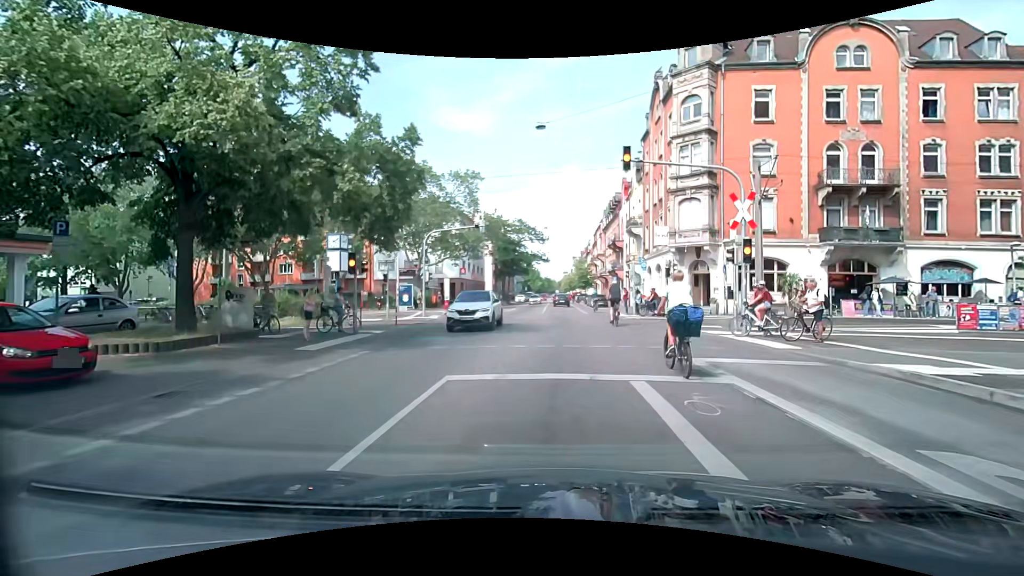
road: secondary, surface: asphalt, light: Day
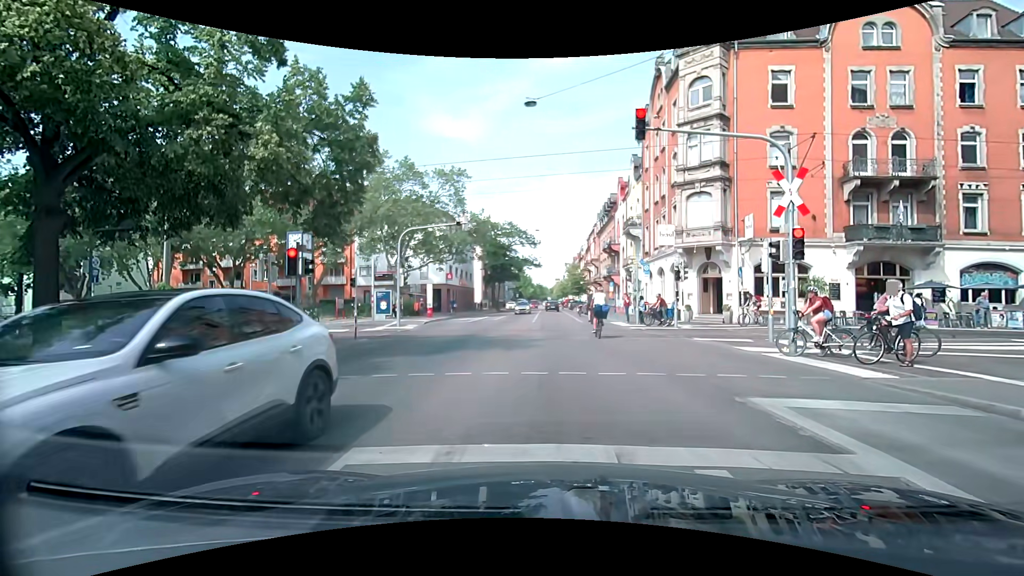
(-0.1, +3.3) m; -2°
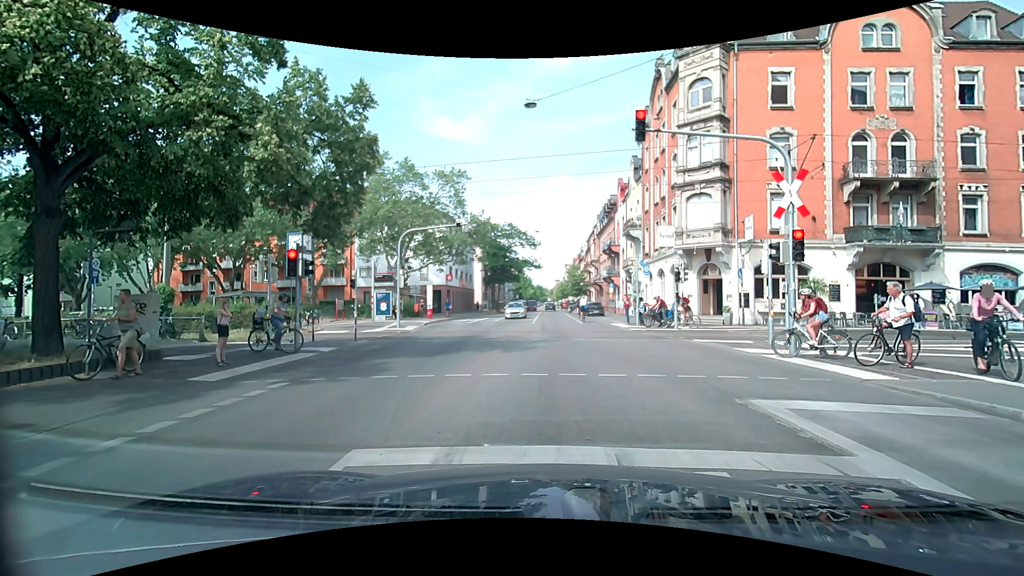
(0.0, +0.1) m; 0°
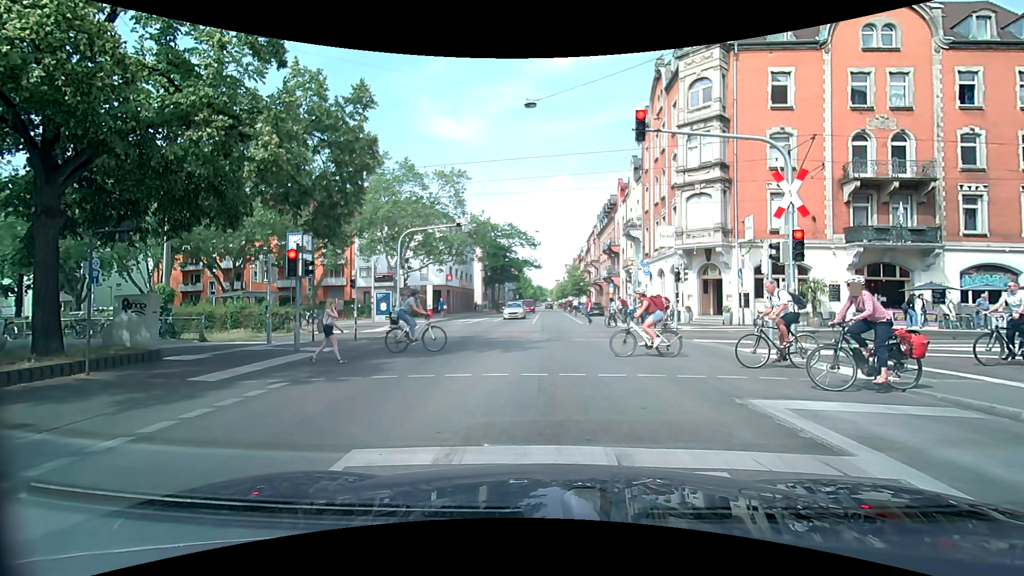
(0.0, 0.0) m; 0°
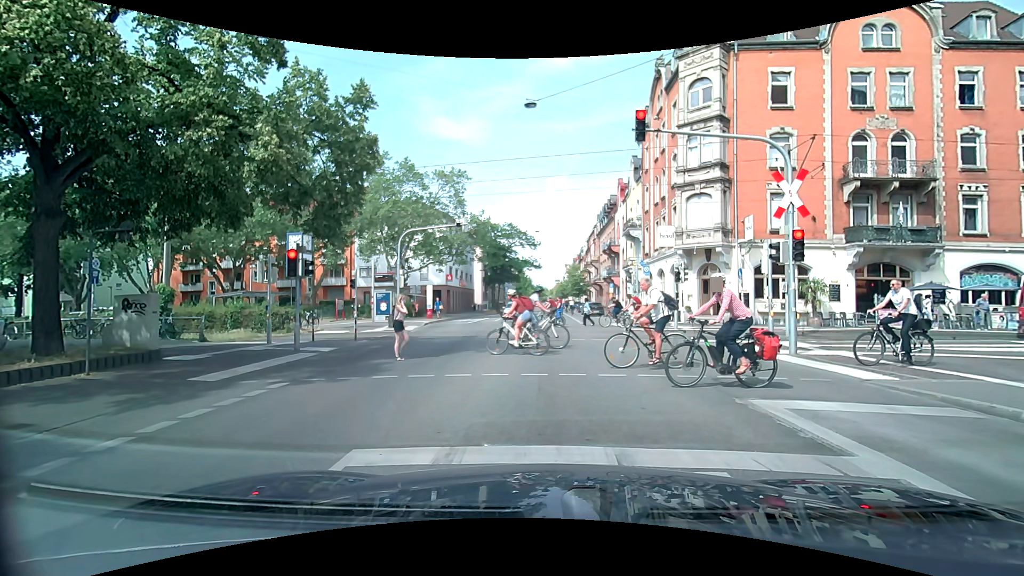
(0.0, 0.0) m; 0°
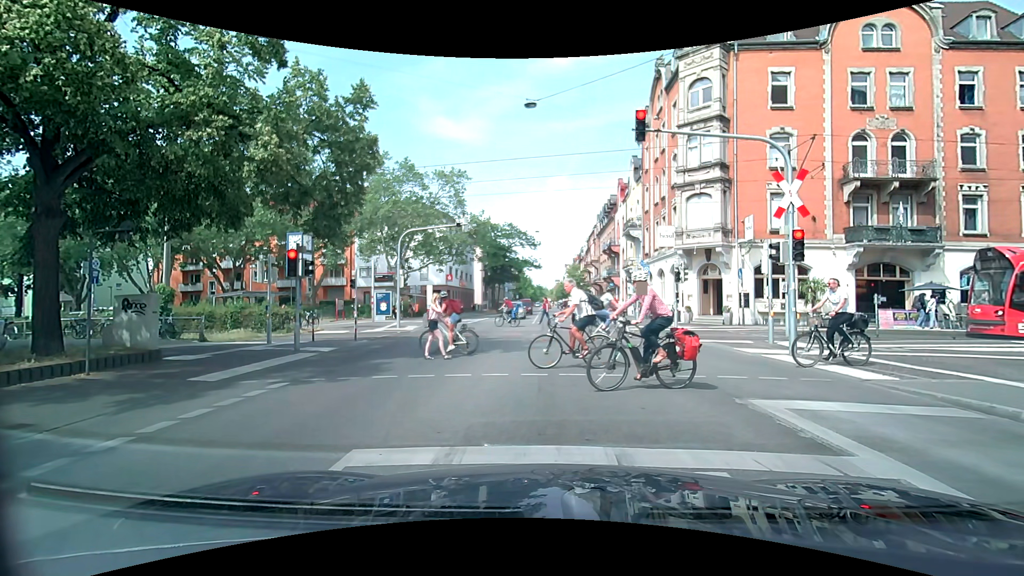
(0.0, 0.0) m; 0°
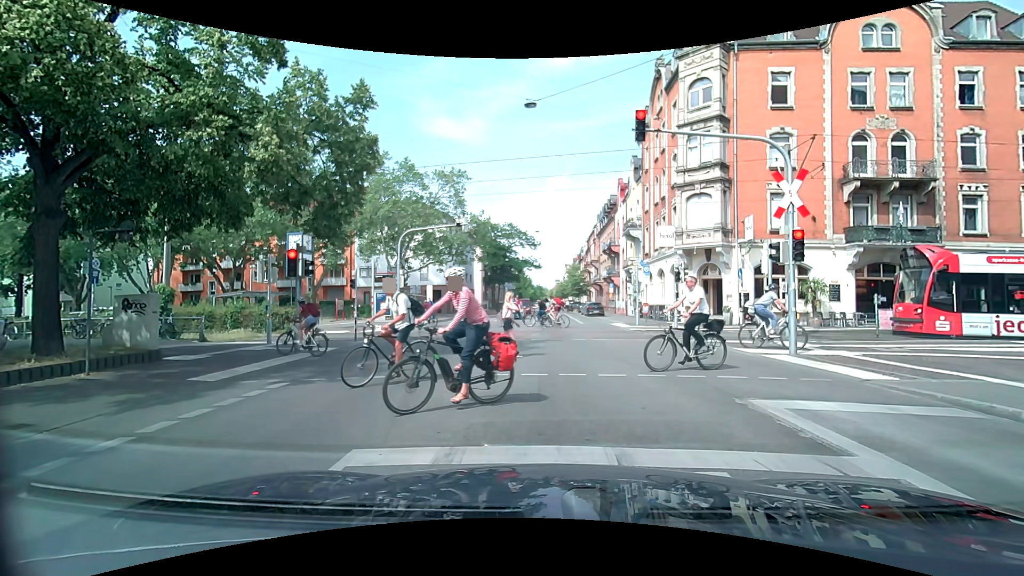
(0.0, 0.0) m; 0°
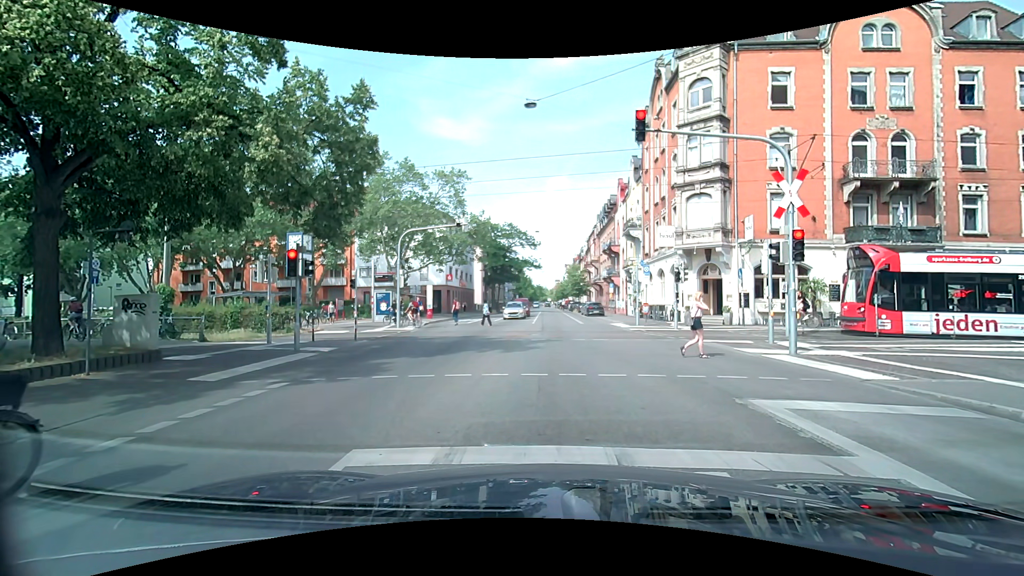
(0.0, 0.0) m; 0°
(+1, +10) (+2, +20) (+3, +30) (+4, +40) (+5, +50) (+6, +60) (+6, +70) (+7, +80) (+8, +90) (+9, +100) m
